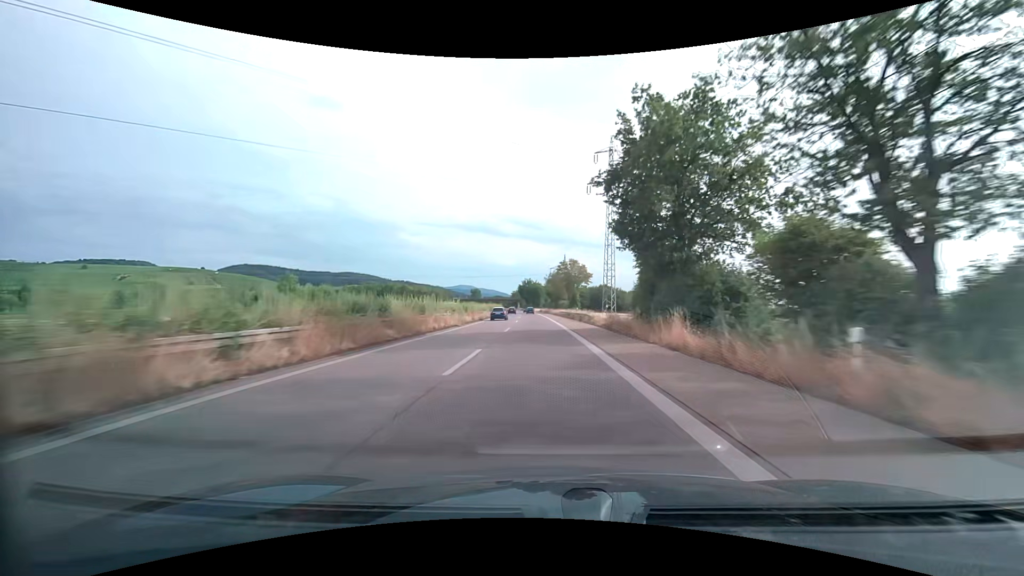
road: trunk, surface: asphalt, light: Day
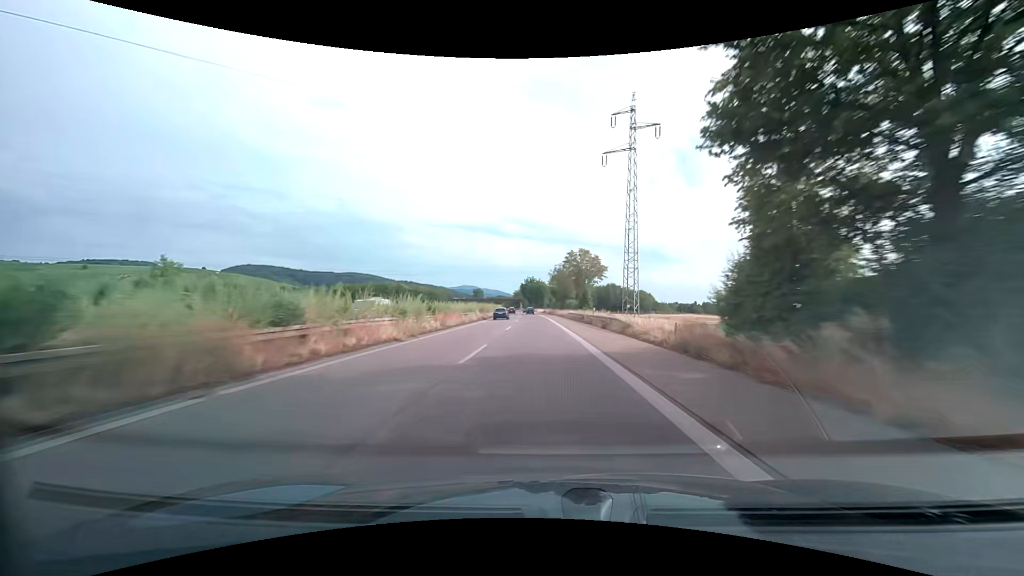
(+0.1, +15.8) m; 0°
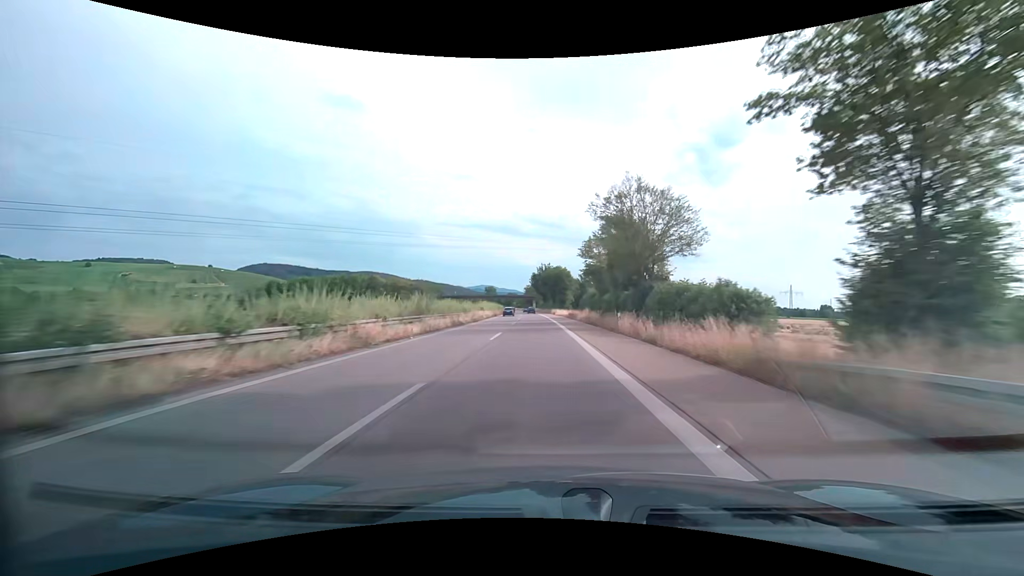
(-1.2, +63.3) m; -2°
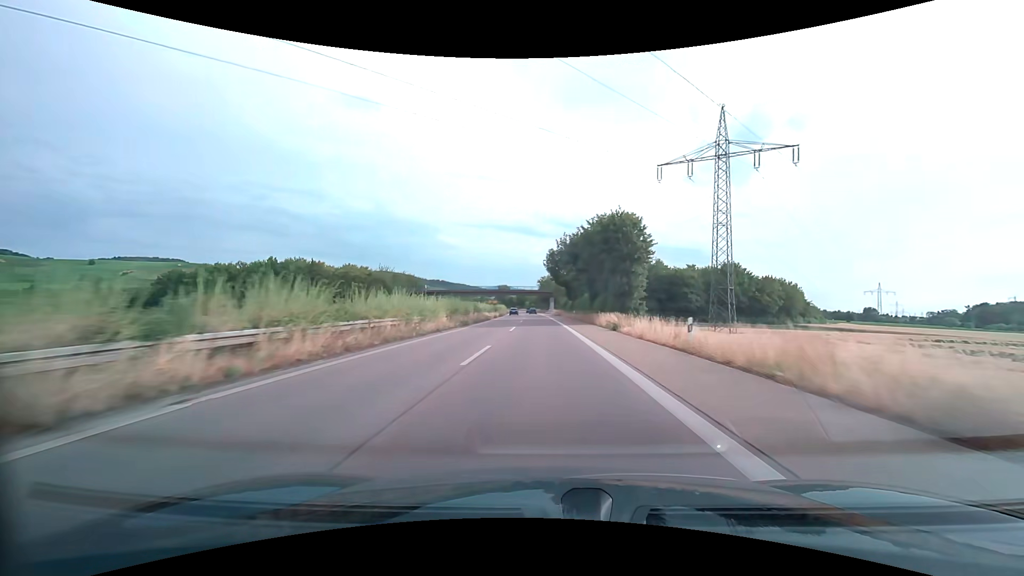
(-1.1, +63.3) m; -2°
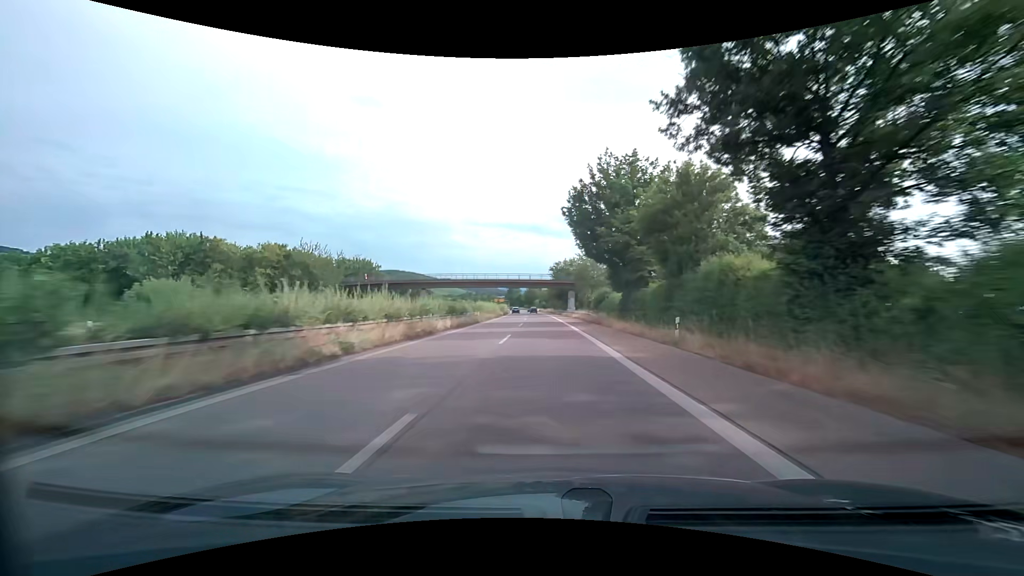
(-0.7, +47.5) m; -2°
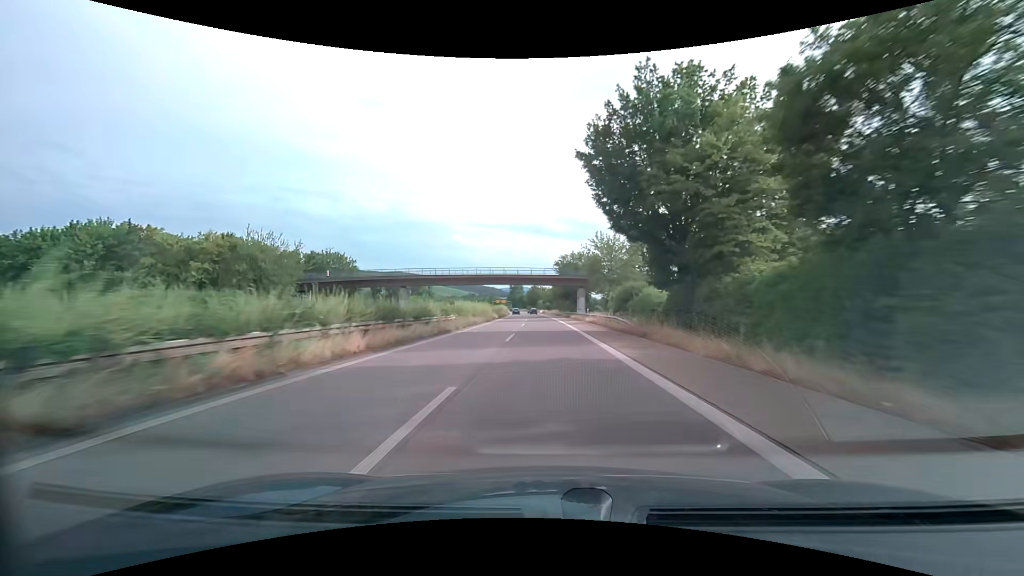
(0.0, +15.8) m; 0°
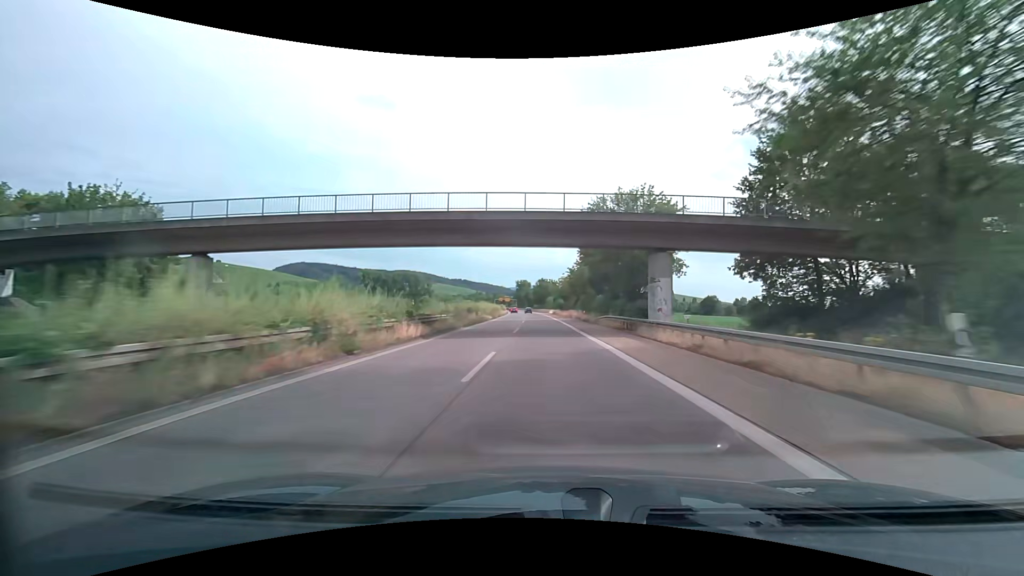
(-0.4, +47.4) m; -1°
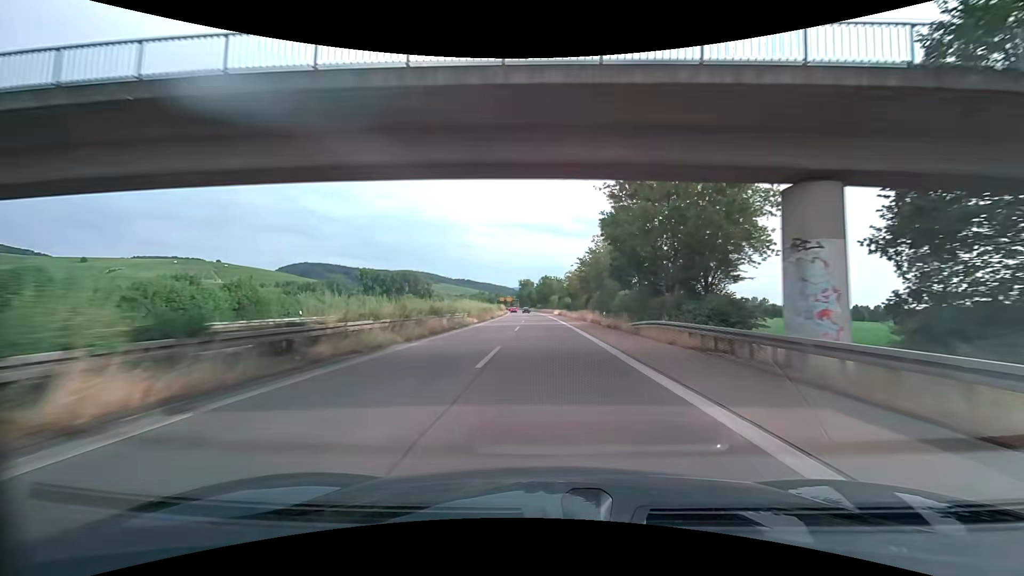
(-0.1, +15.8) m; 0°
(0, +10) (0, +20) (0, +30) (0, +40) (0, +50) (-1, +60) (-1, +70) (-1, +80) (-2, +90) (-2, +100) m
